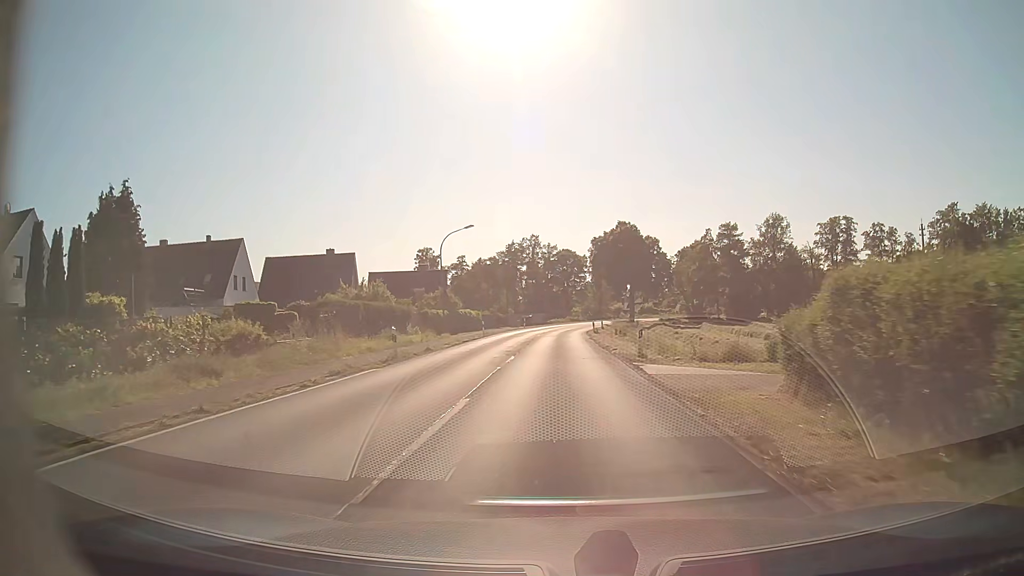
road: secondary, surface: asphalt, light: Day
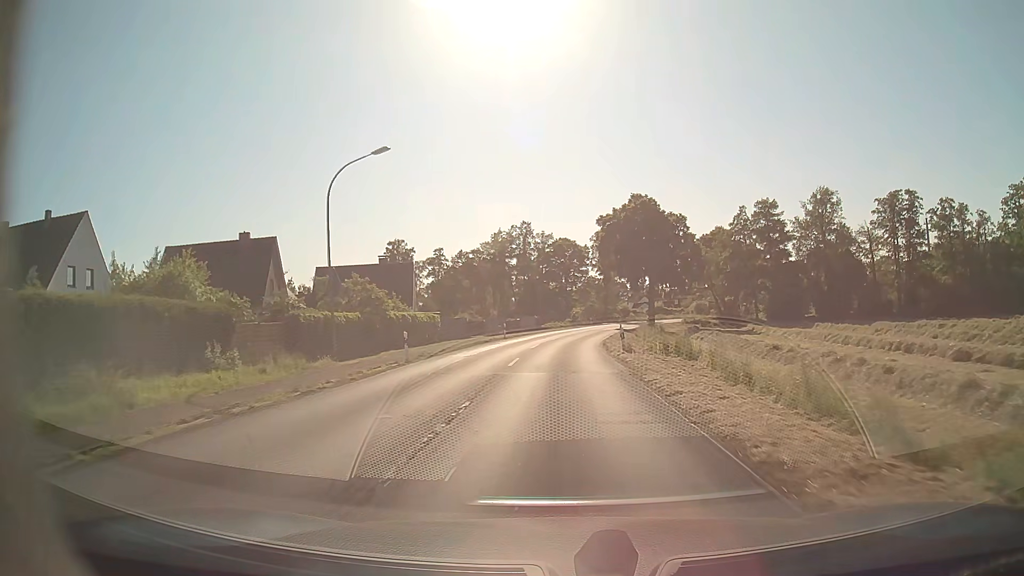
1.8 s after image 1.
(+0.1, +23.7) m; +1°
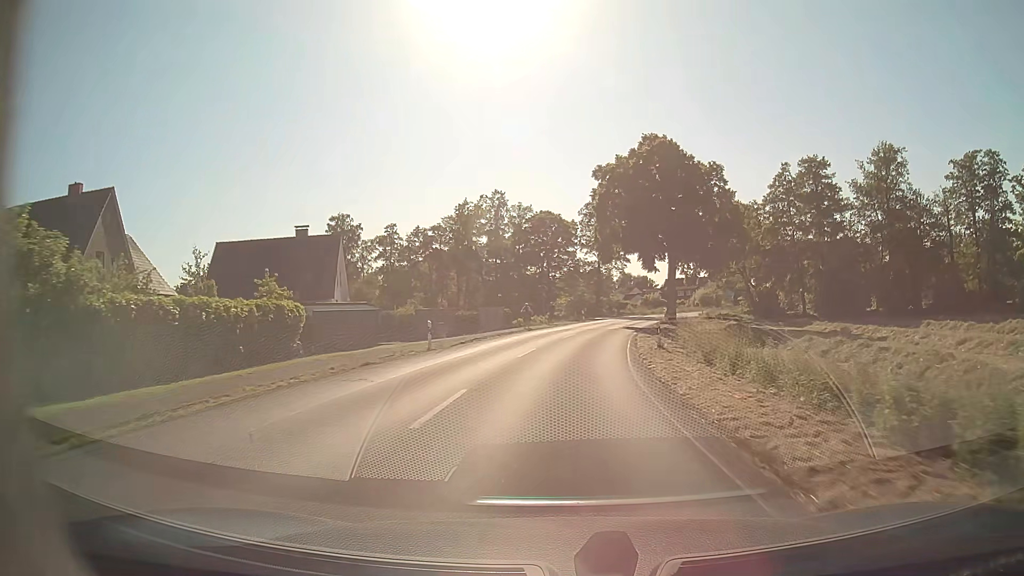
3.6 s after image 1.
(0.0, +23.7) m; +1°
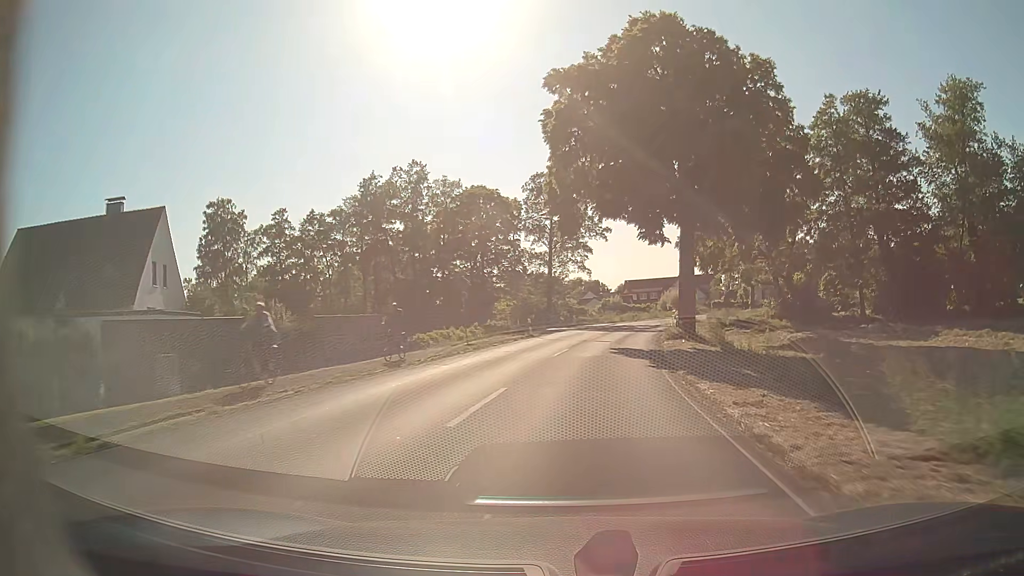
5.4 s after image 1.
(+0.7, +23.8) m; +4°
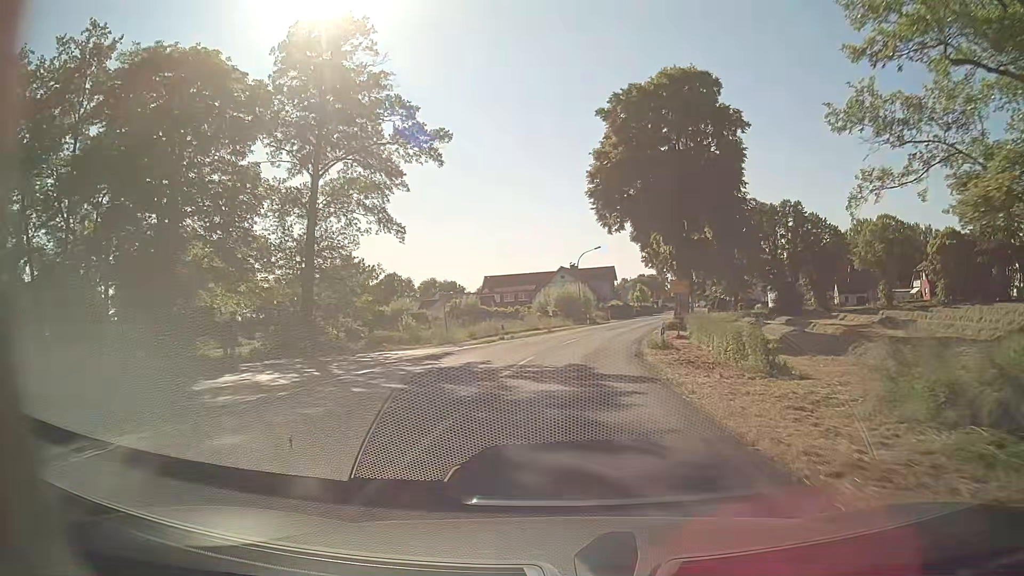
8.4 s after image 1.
(+3.9, +39.3) m; +11°
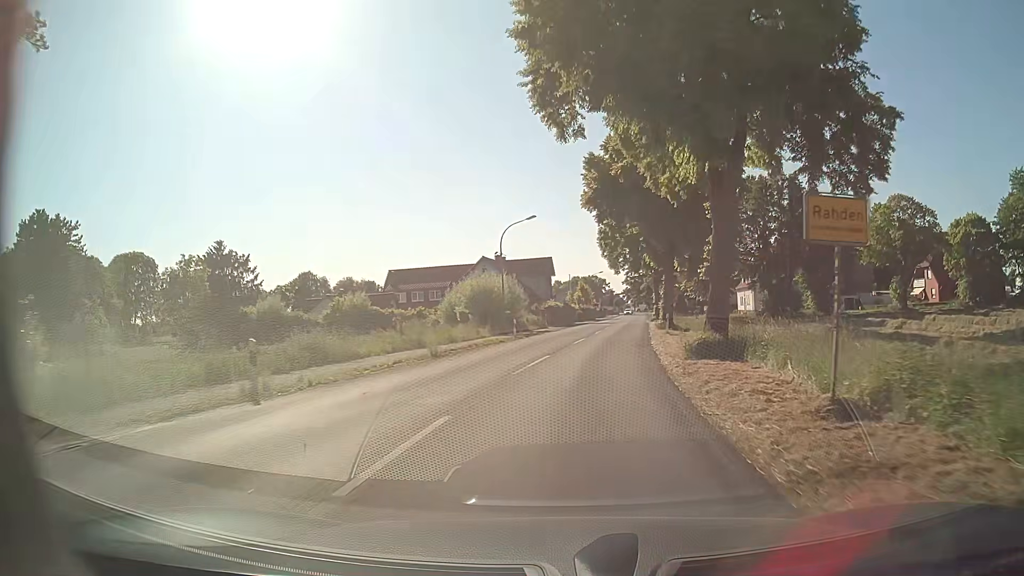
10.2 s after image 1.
(+1.3, +23.8) m; +6°
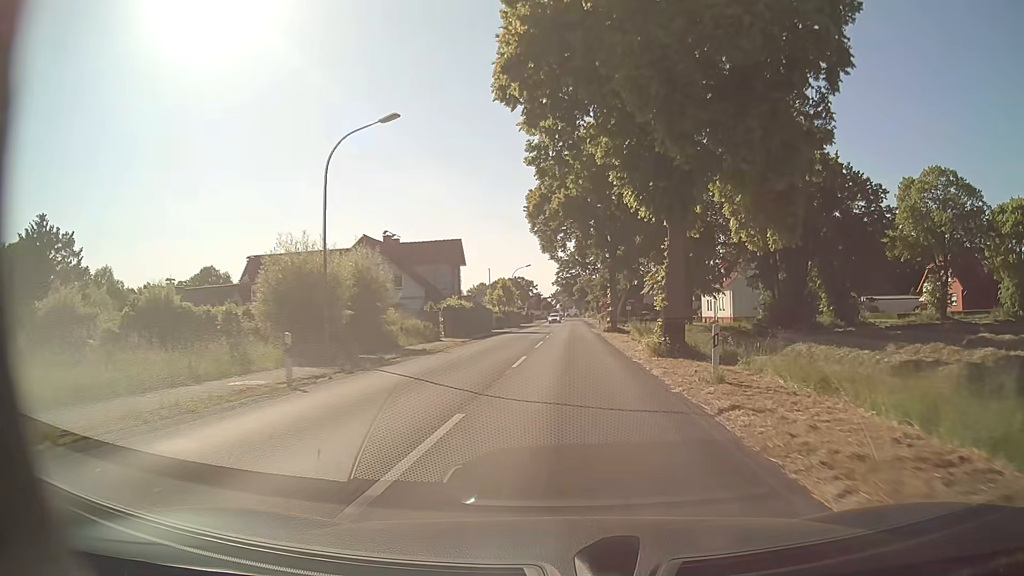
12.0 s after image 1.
(+1.2, +23.8) m; +6°
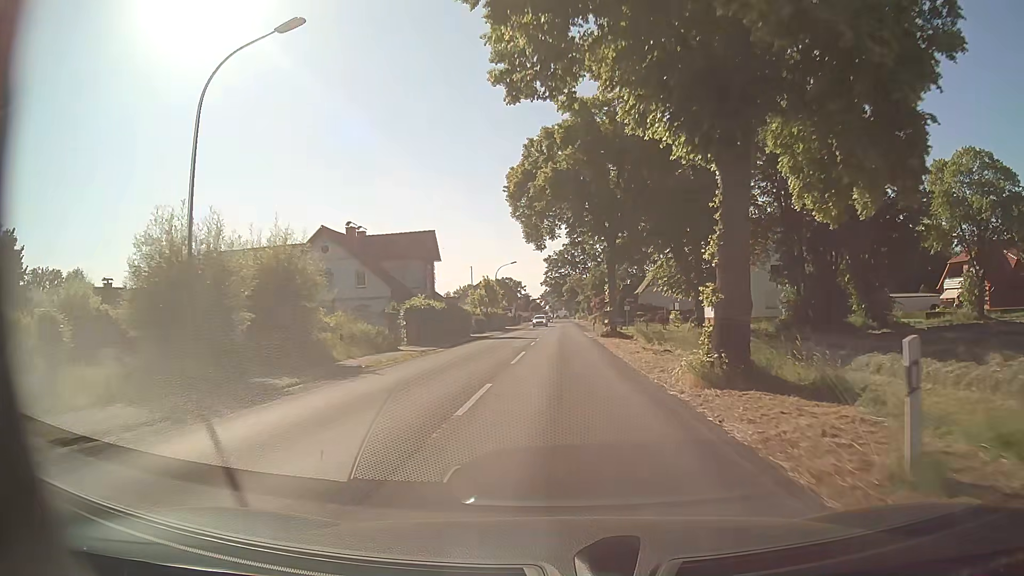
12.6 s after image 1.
(+0.1, +8.0) m; +1°
(0, +10) (0, +20) (0, +30) (0, +40) (0, +50) (0, +60) (0, +70) (+1, +80) (+1, +90) (+1, +100) m
